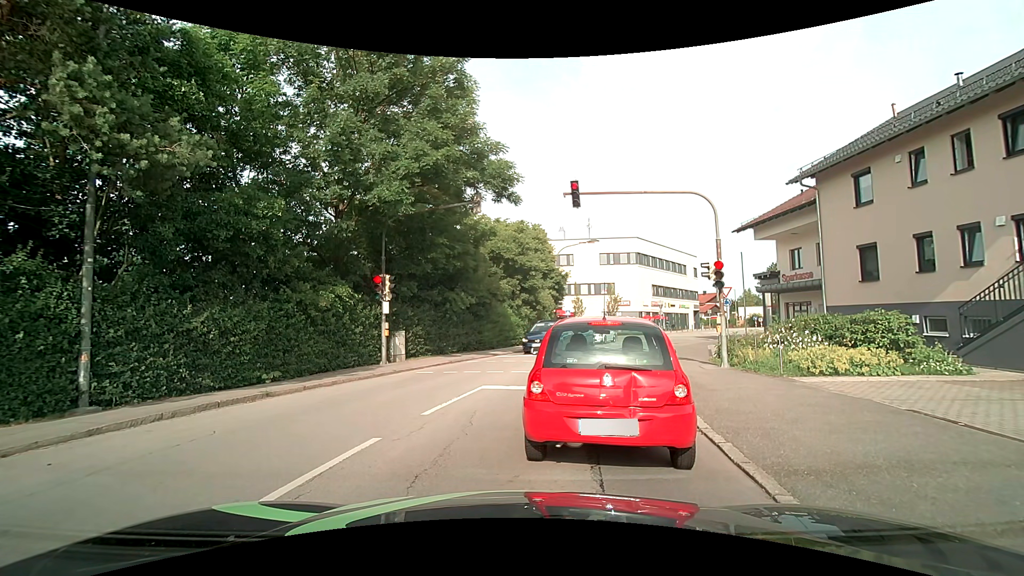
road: unclassified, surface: asphalt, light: Day
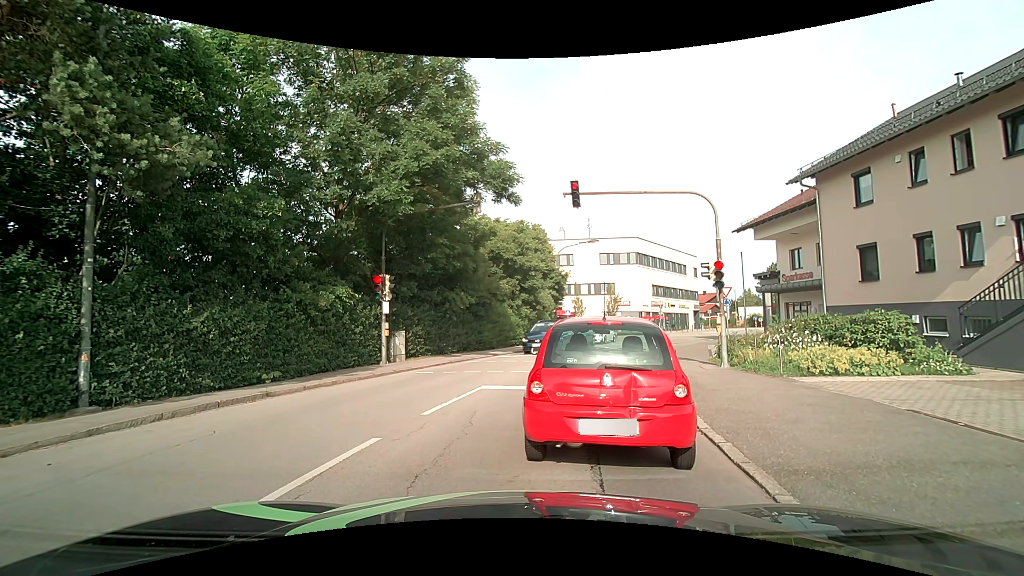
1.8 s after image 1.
(0.0, 0.0) m; 0°
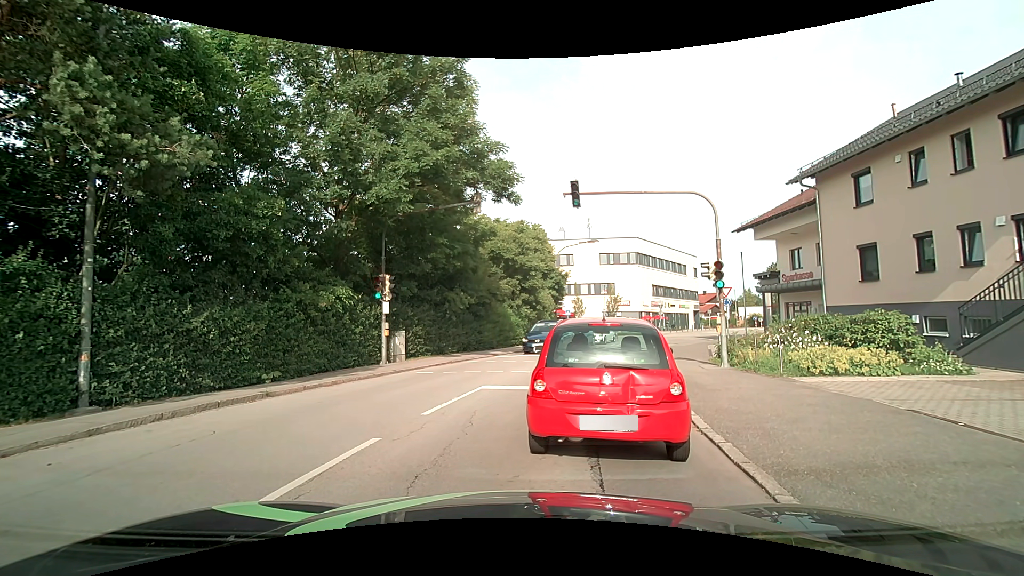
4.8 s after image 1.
(0.0, 0.0) m; 0°
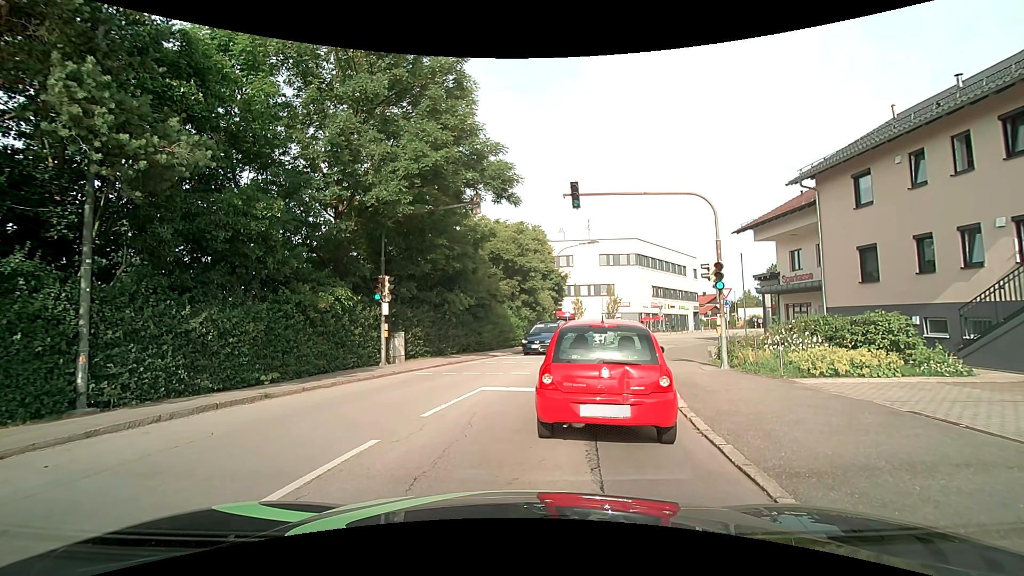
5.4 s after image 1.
(0.0, 0.0) m; 0°
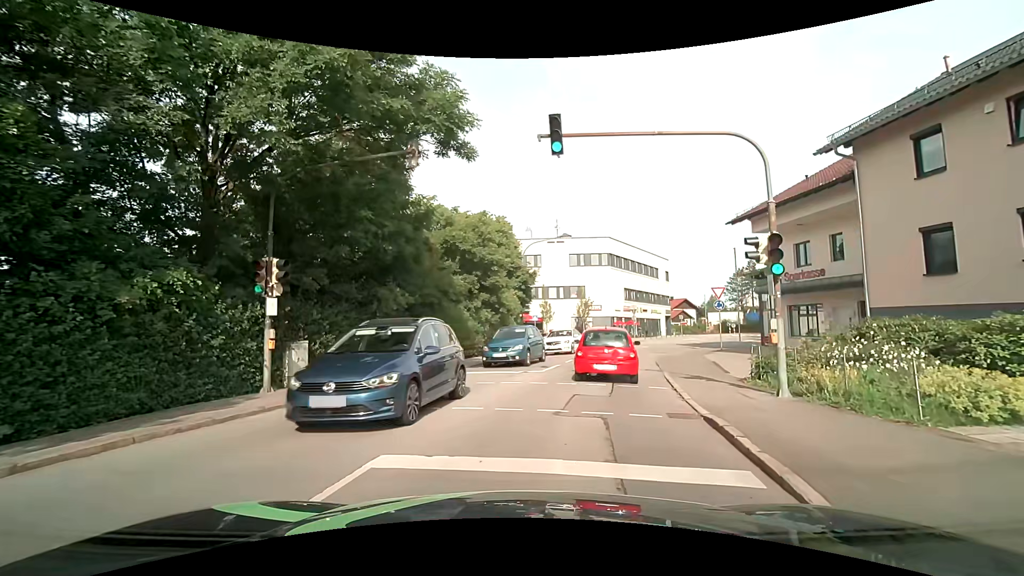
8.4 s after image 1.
(+0.4, +5.7) m; +5°
